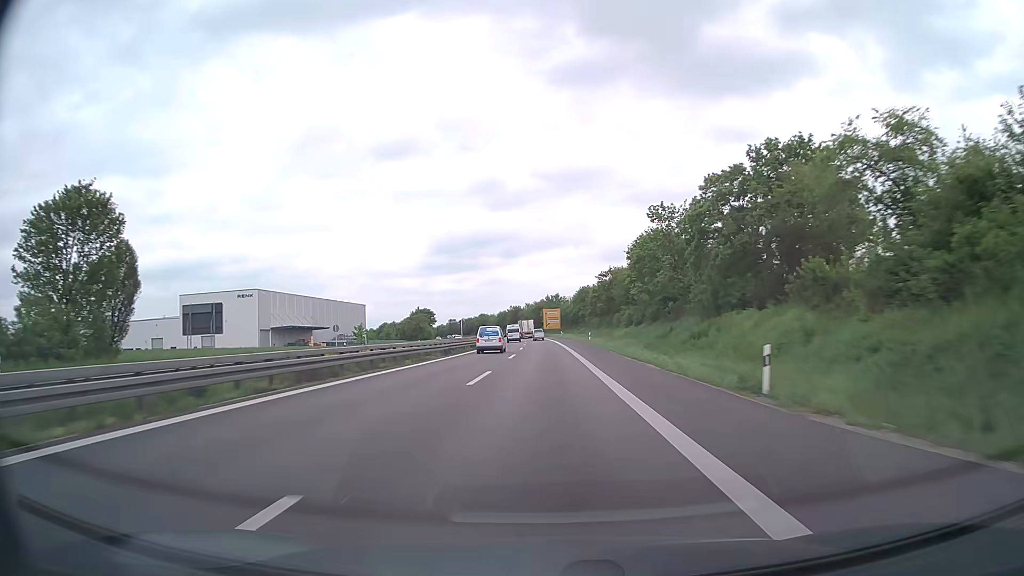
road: trunk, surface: asphalt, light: Day
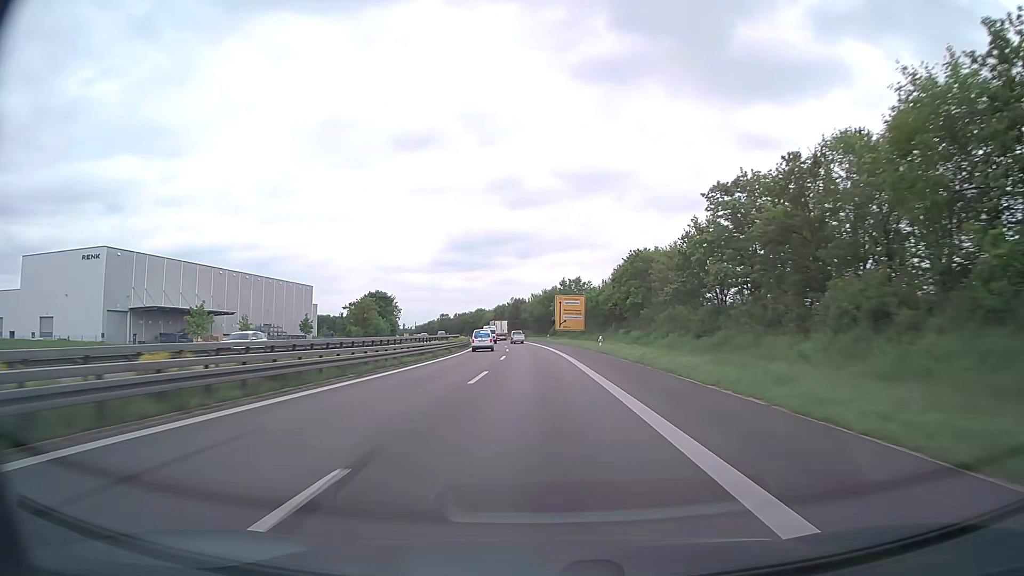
(-0.1, +71.2) m; -1°
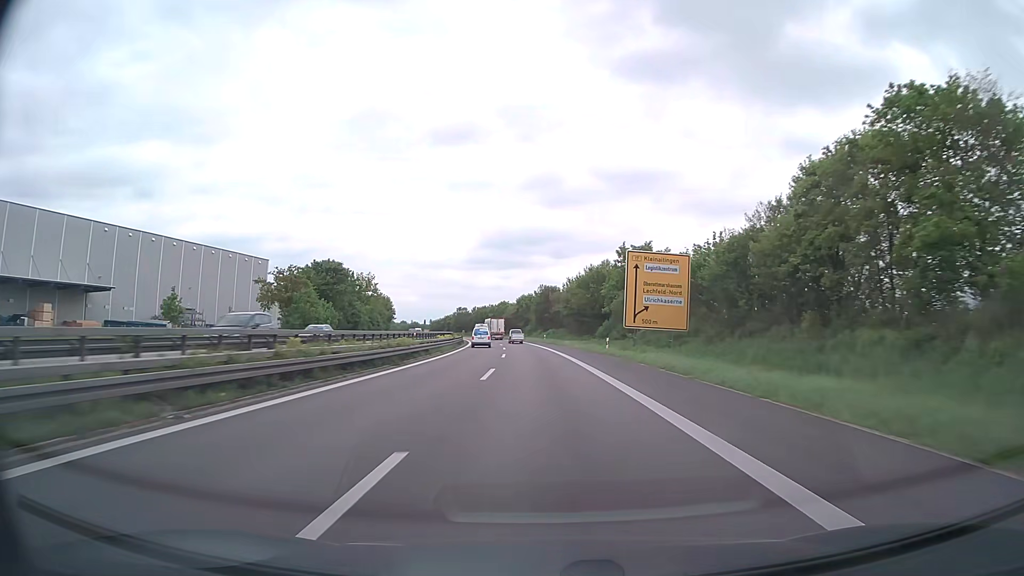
(-1.4, +53.3) m; -3°
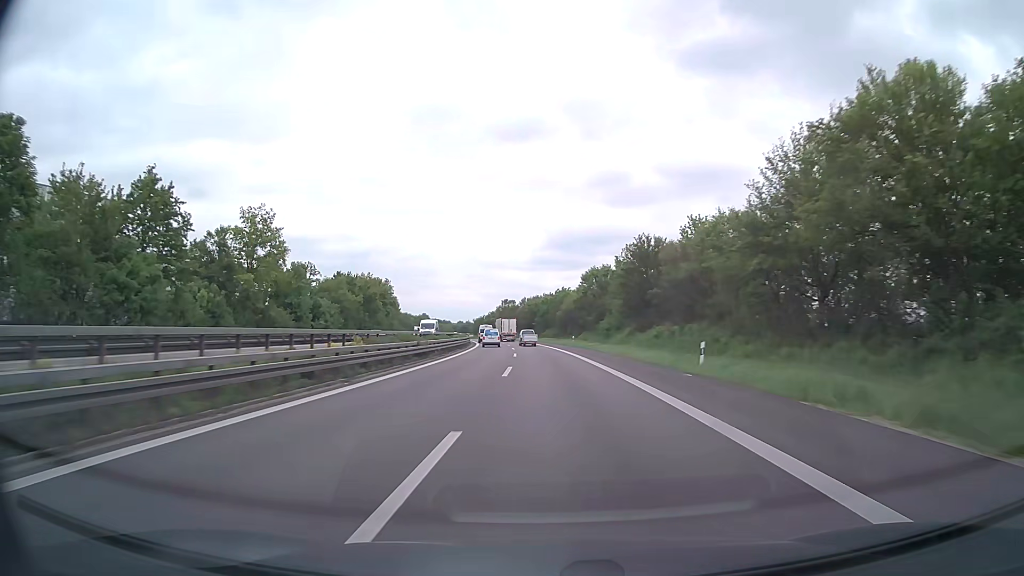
(-2.6, +70.8) m; -5°
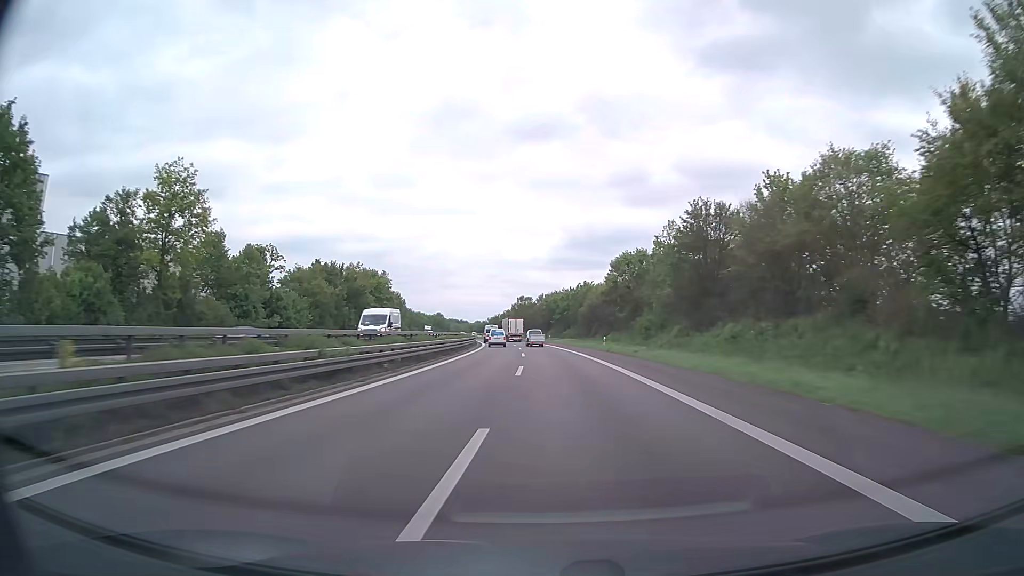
(-0.2, +17.7) m; -1°
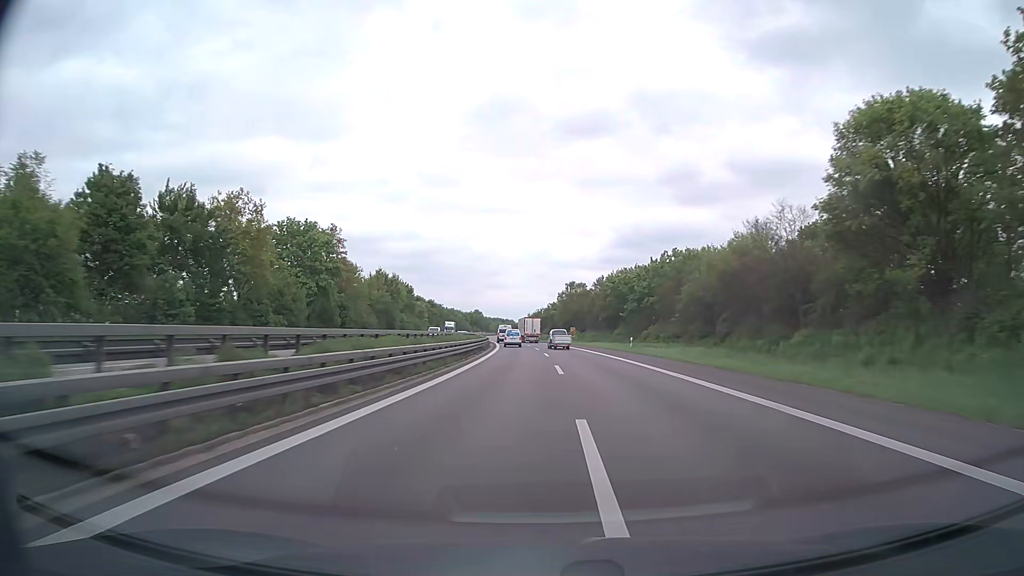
(-2.2, +53.2) m; -4°
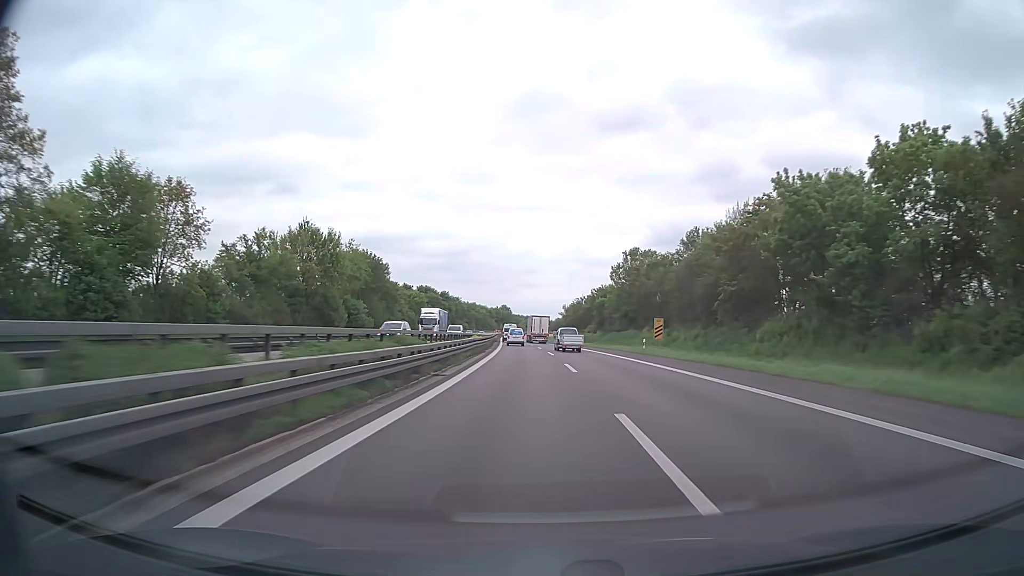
(-1.3, +53.5) m; -3°
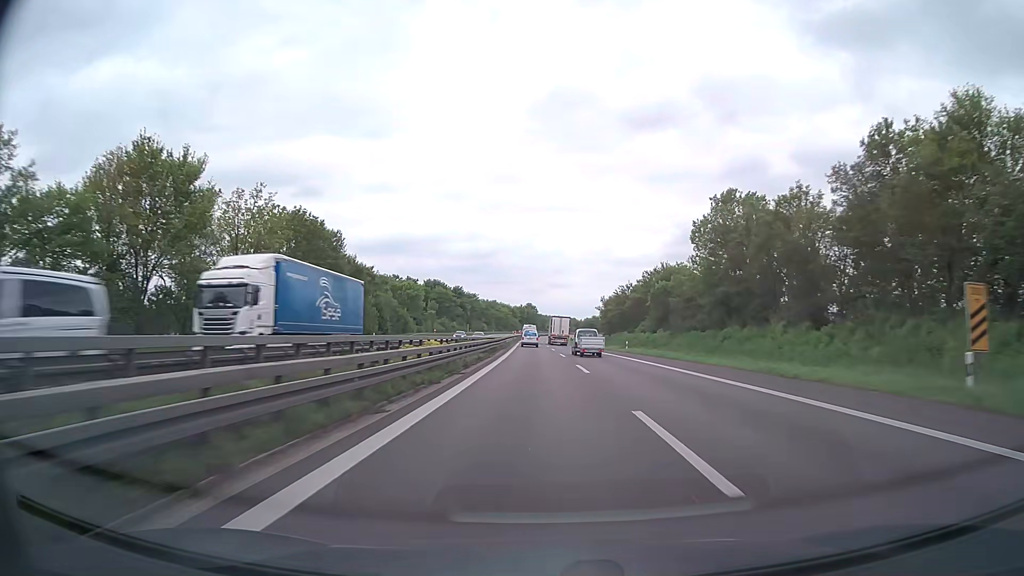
(-0.7, +35.5) m; -2°
(0, +10) (0, +20) (0, +30) (0, +40) (-1, +50) (-1, +60) (-1, +70) (-1, +80) (-1, +90) (-1, +100) m
